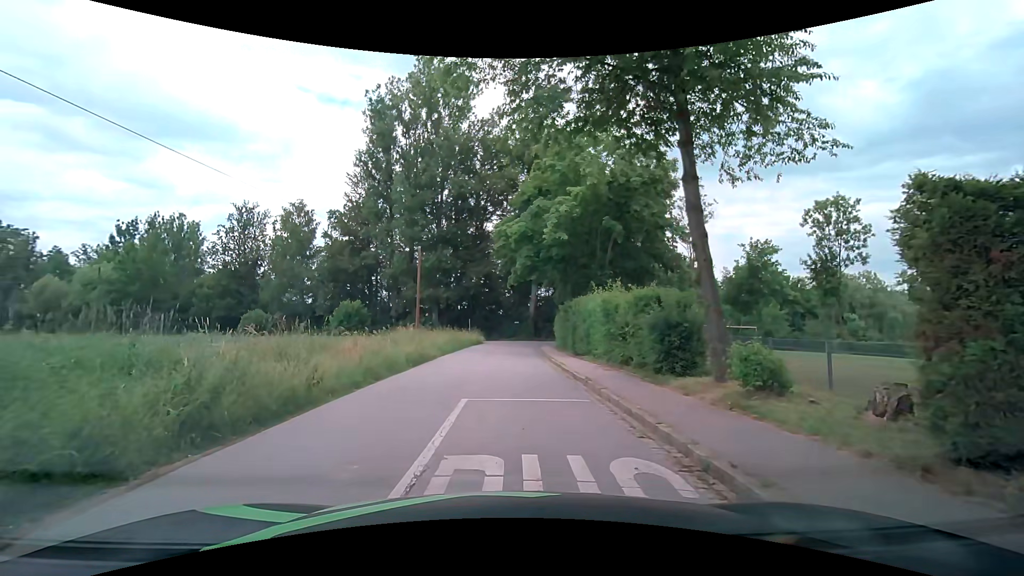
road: residential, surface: asphalt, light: Day
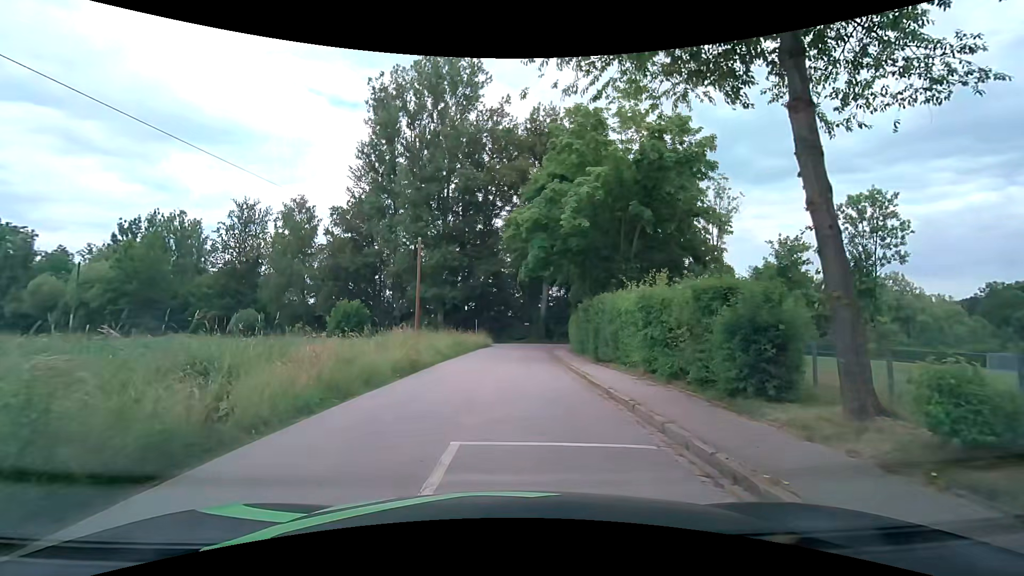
(0.0, +3.8) m; 0°
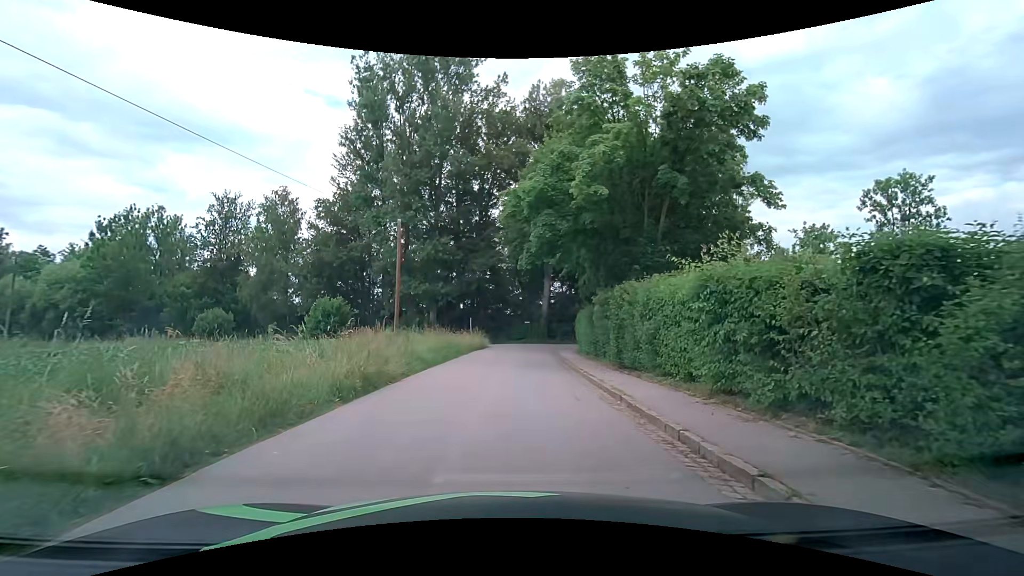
(0.0, +5.0) m; -1°
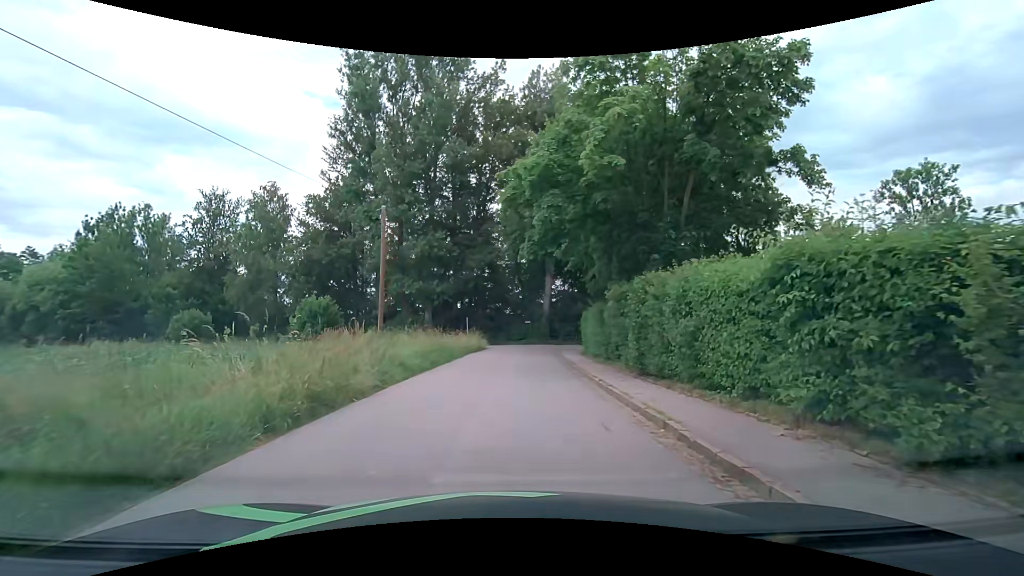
(0.0, +2.9) m; 0°
